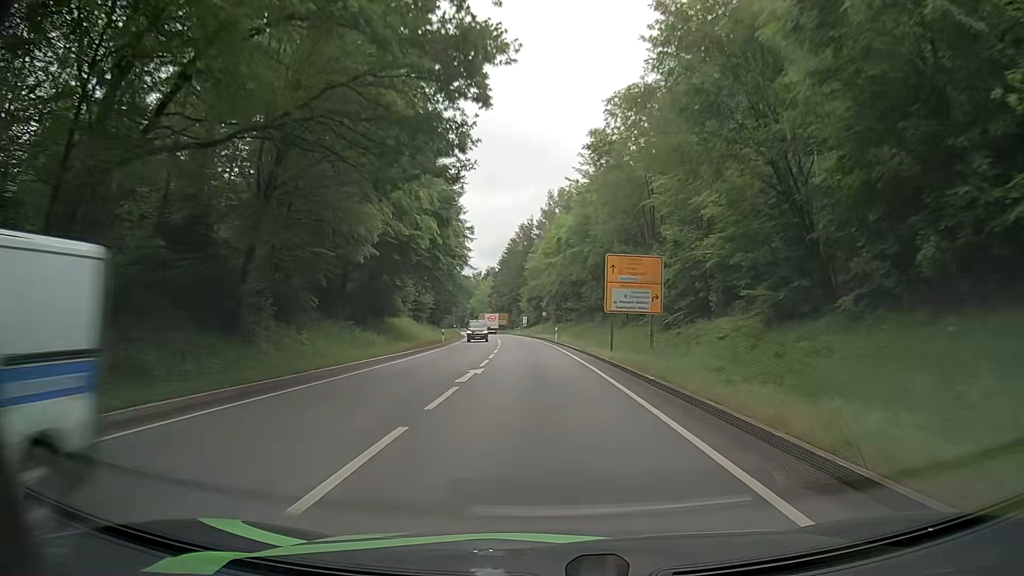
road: primary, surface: asphalt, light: Day
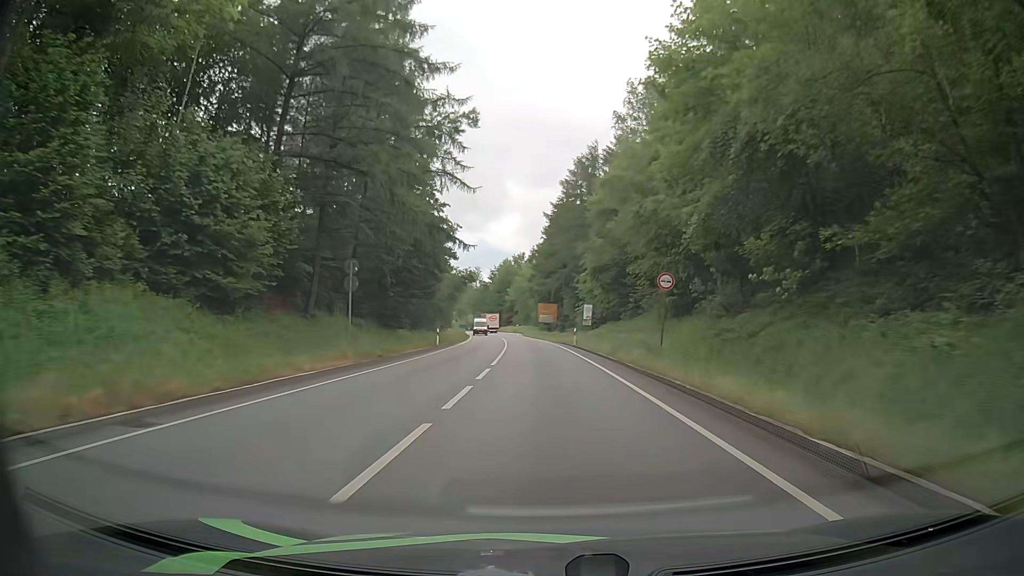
(-2.6, +59.8) m; -4°
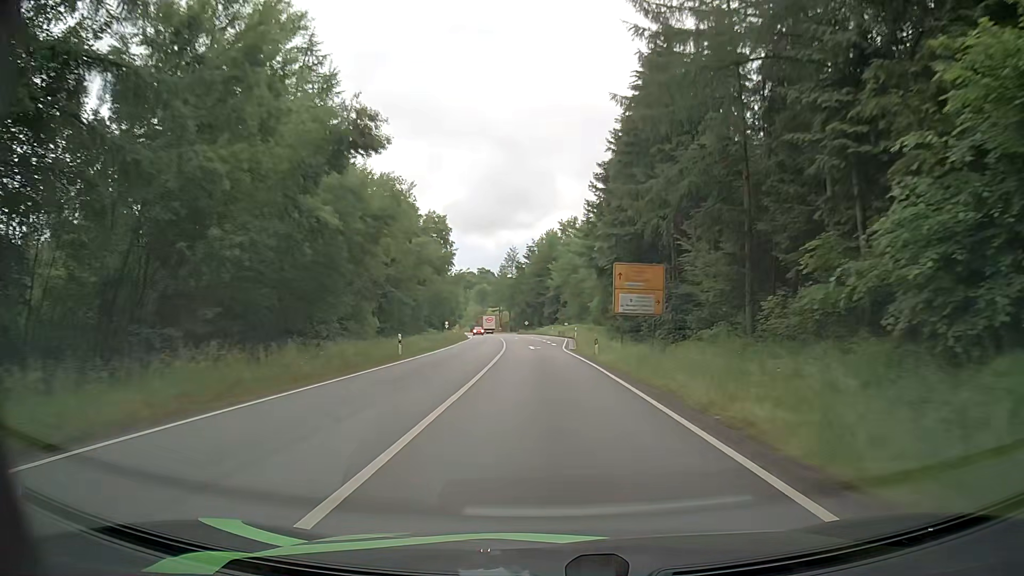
(-2.5, +61.4) m; -5°
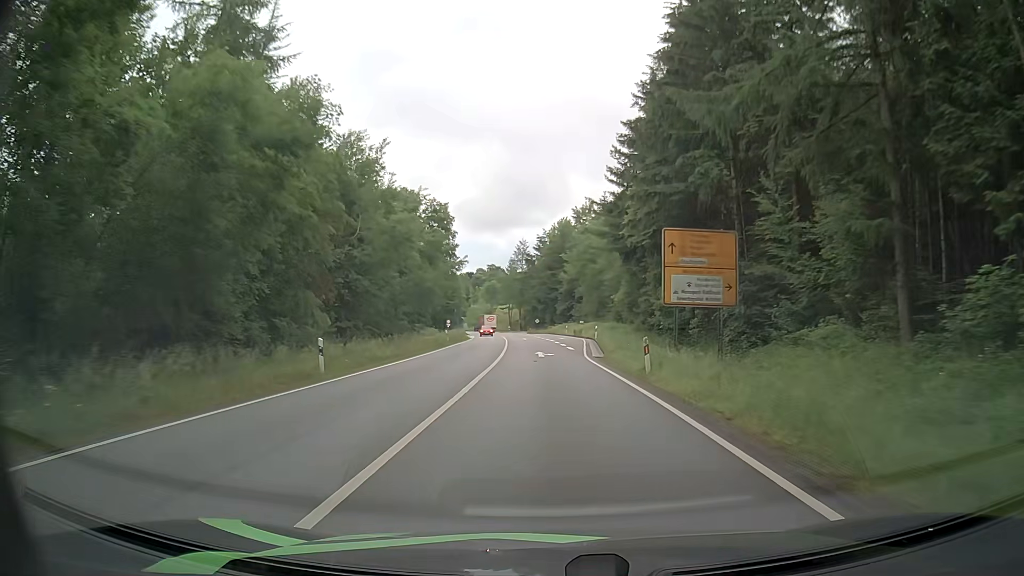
(-0.1, +12.4) m; -1°
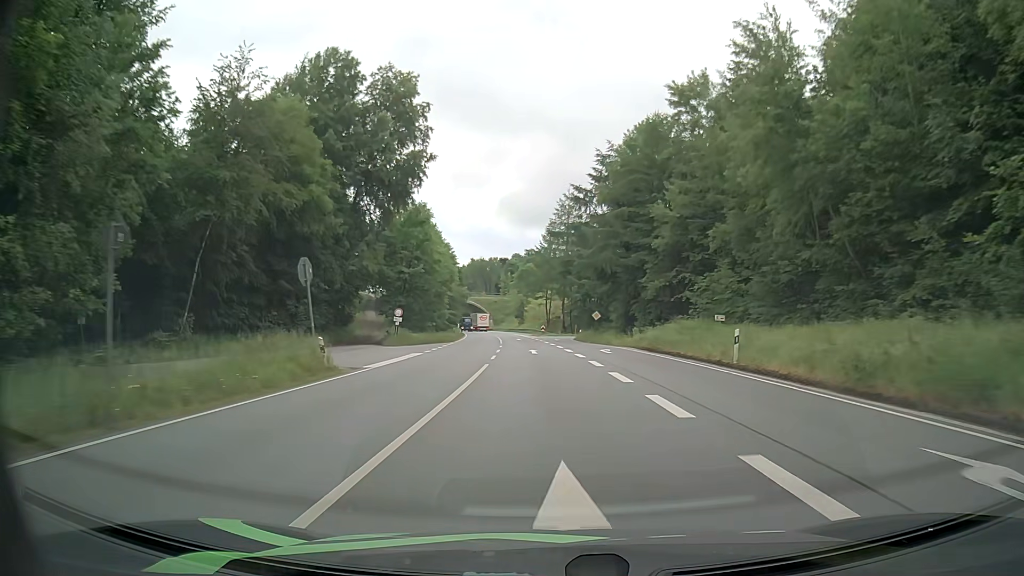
(-2.4, +62.1) m; -4°
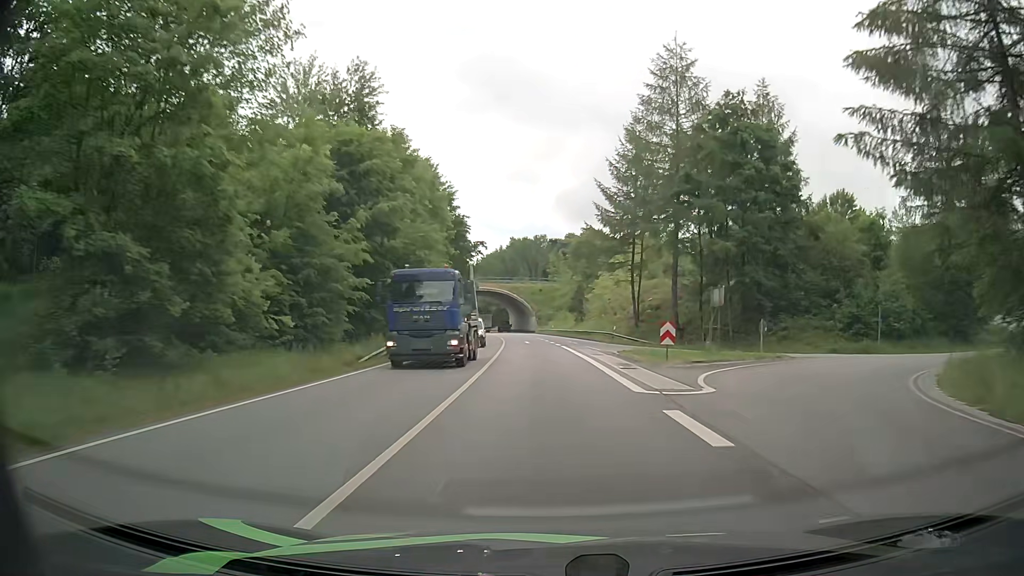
(-2.1, +62.0) m; -5°
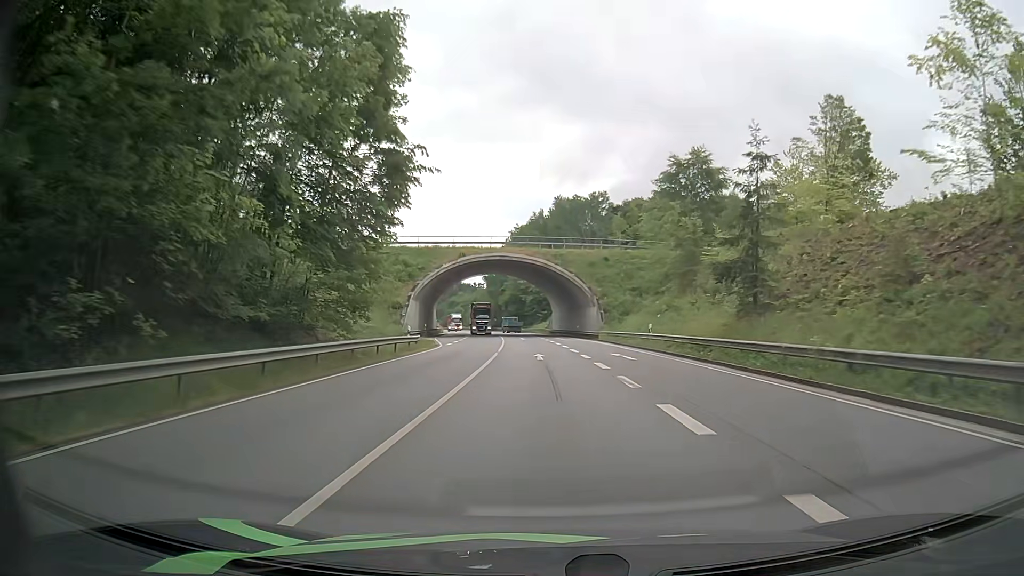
(-1.7, +59.4) m; -4°
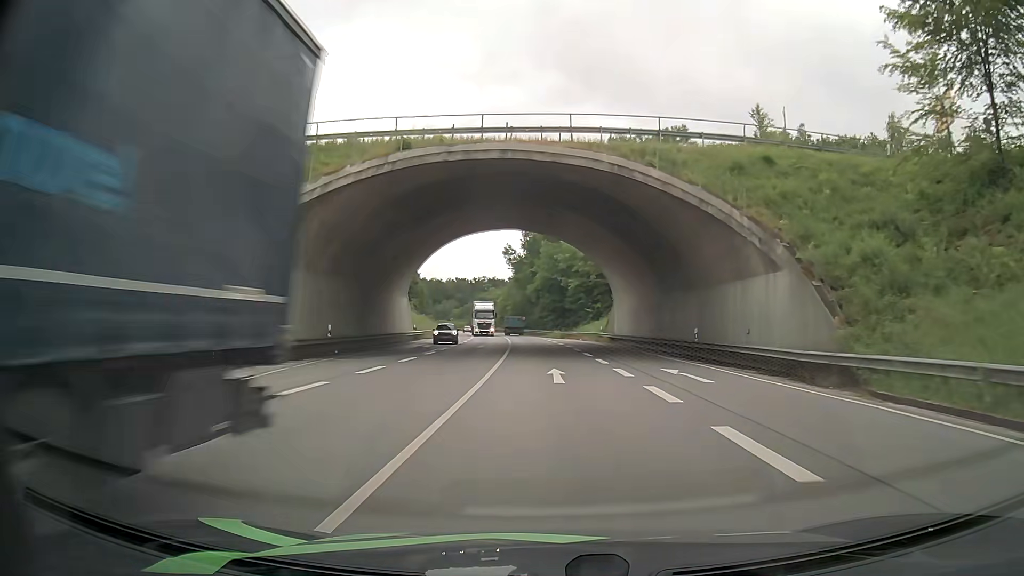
(-1.4, +44.0) m; -3°
(0, +10) (0, +20) (-1, +30) (-1, +40) (-2, +50) (-2, +60) (-3, +70) (-4, +80) (-5, +90) (-7, +100) m
